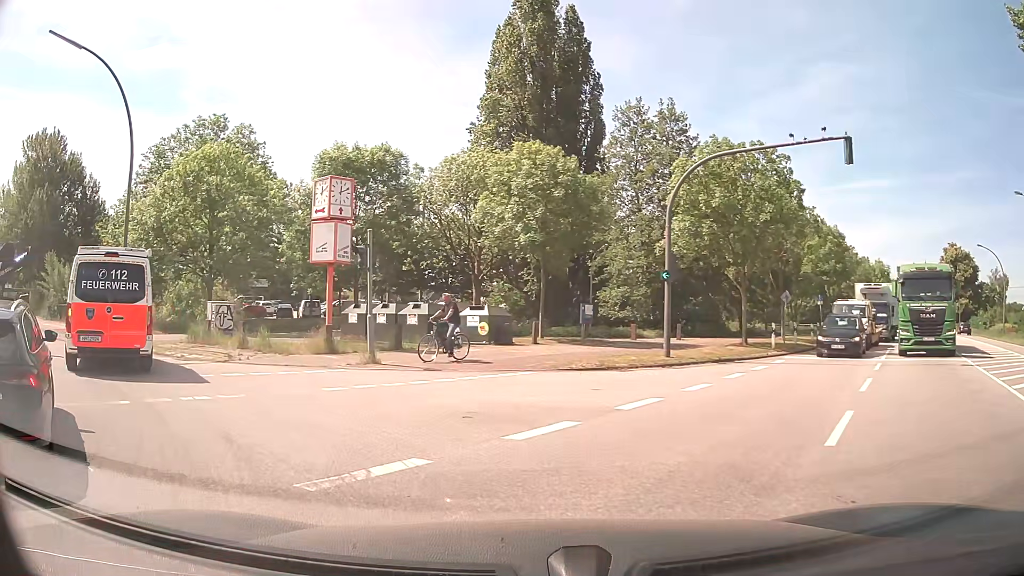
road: secondary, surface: asphalt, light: Day
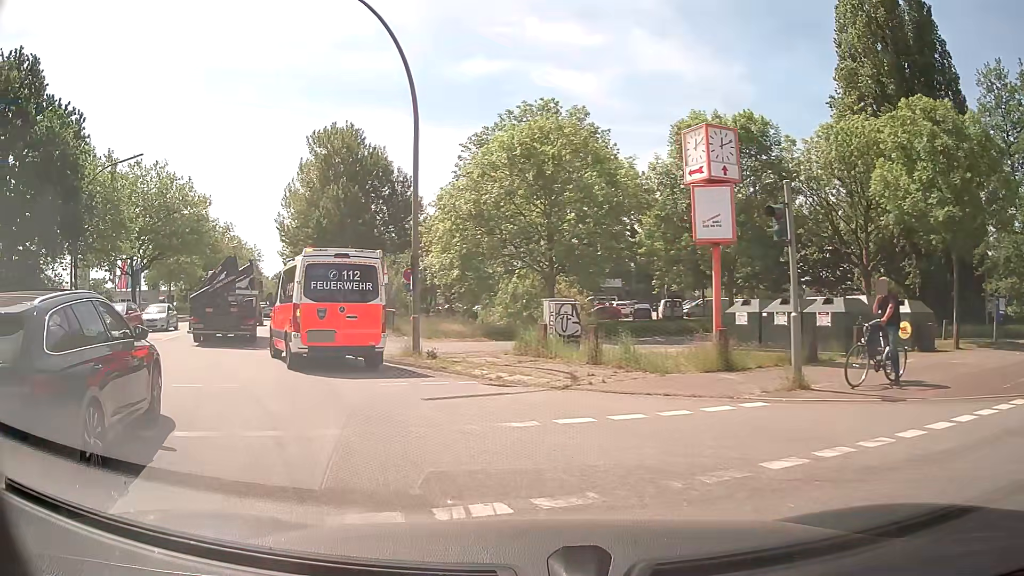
(-1.6, +6.0) m; -30°
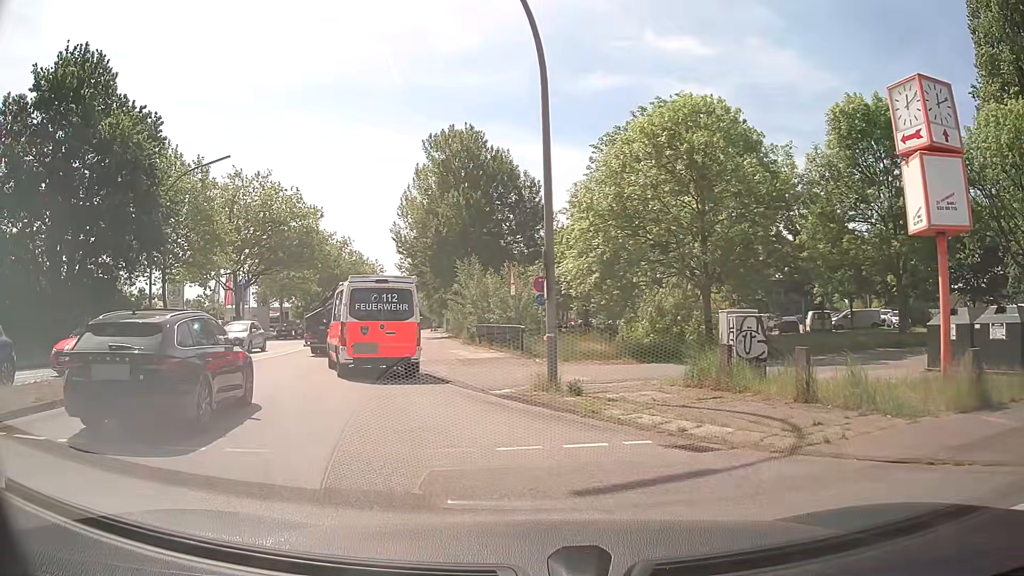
(-0.5, +4.5) m; -10°
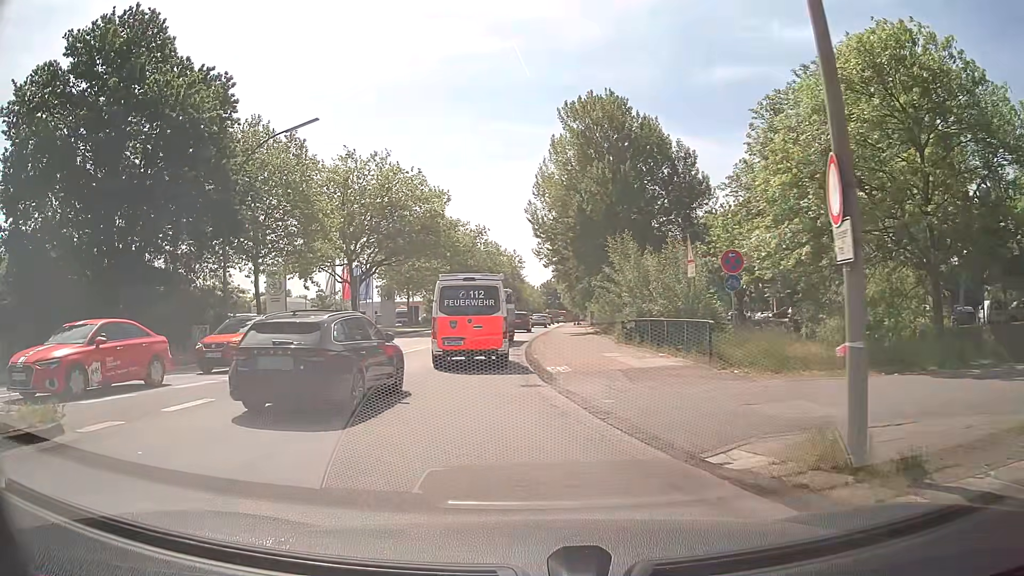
(-0.9, +6.9) m; -13°
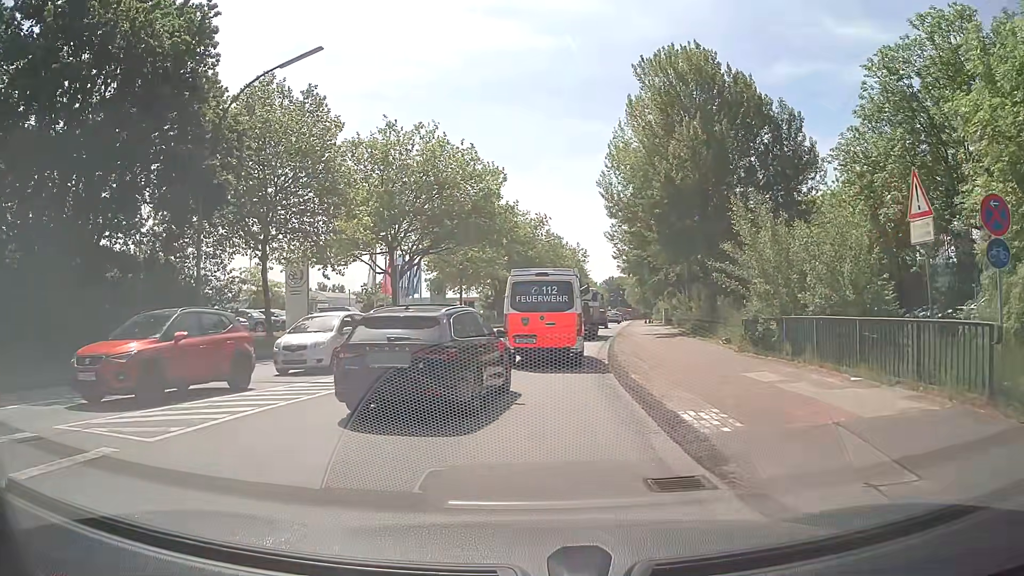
(-0.6, +8.1) m; -6°
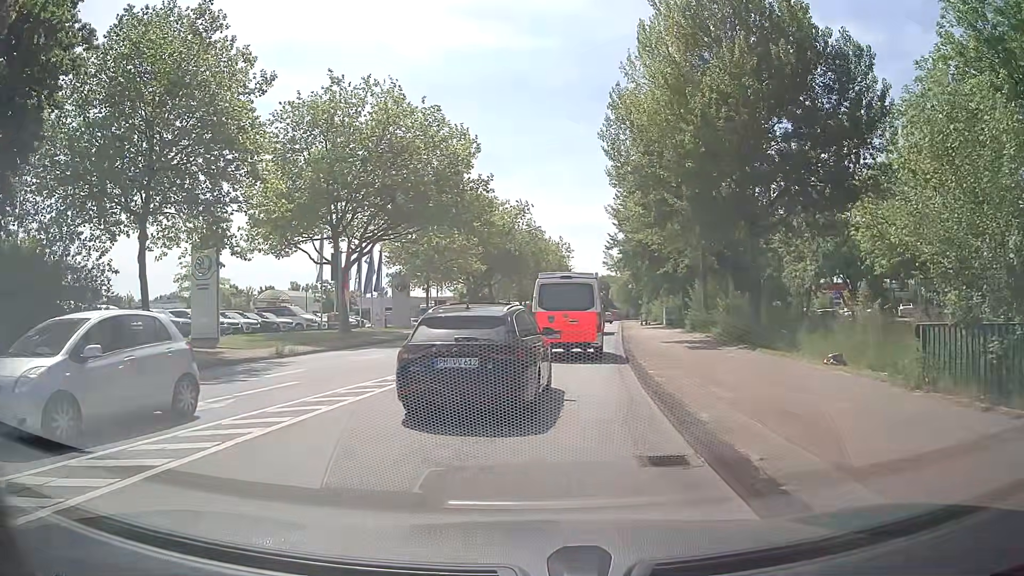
(+0.2, +9.9) m; +2°
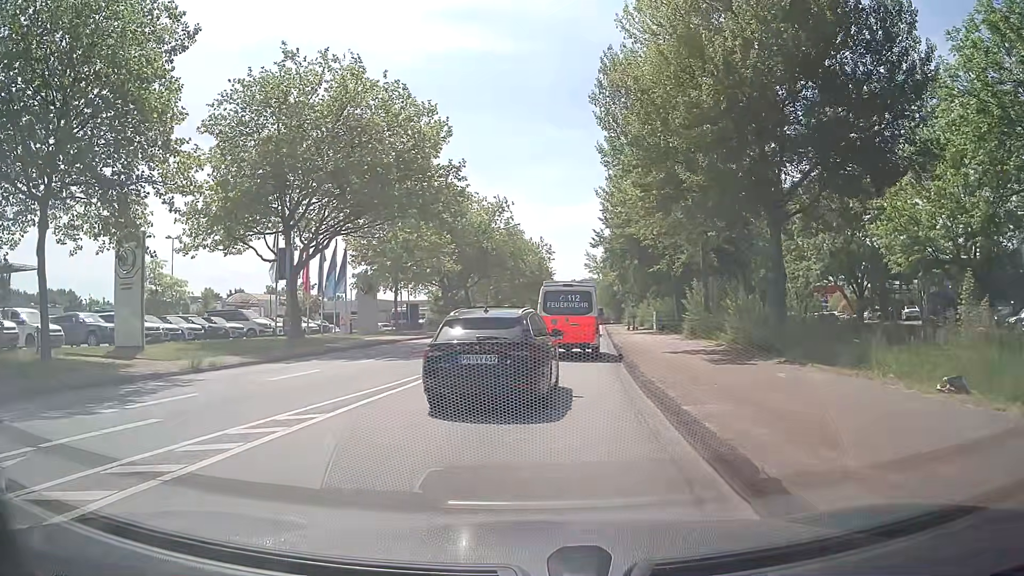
(+0.1, +5.1) m; +2°
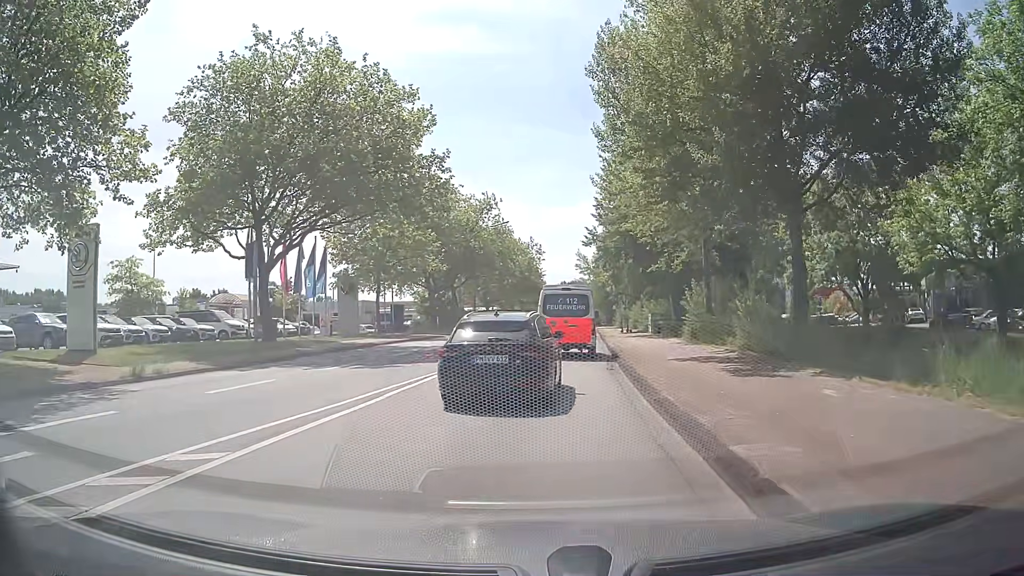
(0.0, +2.7) m; +1°
(0, +10) (+1, +20) (+1, +30) (+2, +40) (+3, +50) (+4, +60) (+4, +70) (+5, +80) (+6, +90) (+7, +100) m
